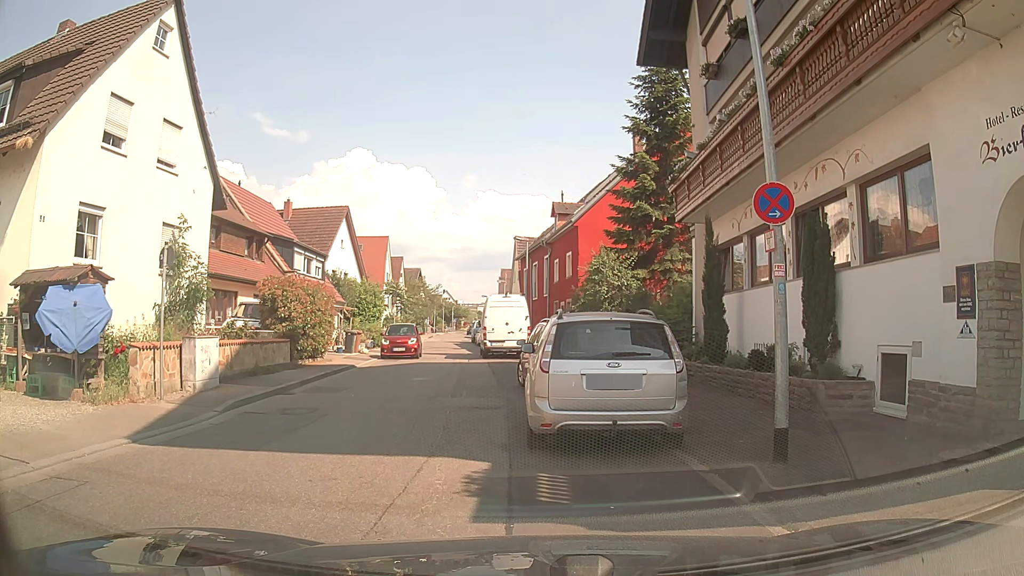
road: tertiary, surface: asphalt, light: Day
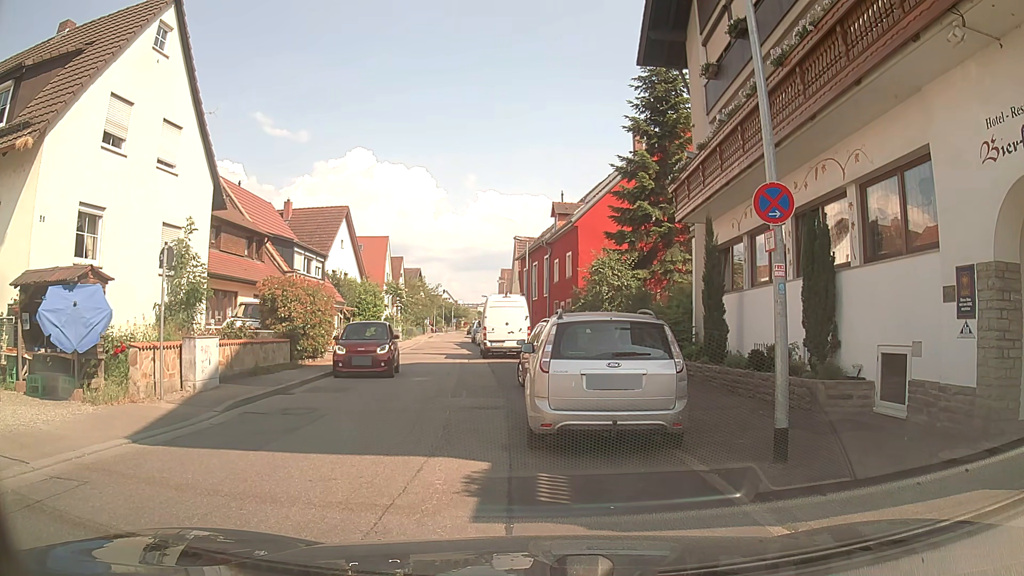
(0.0, 0.0) m; 0°
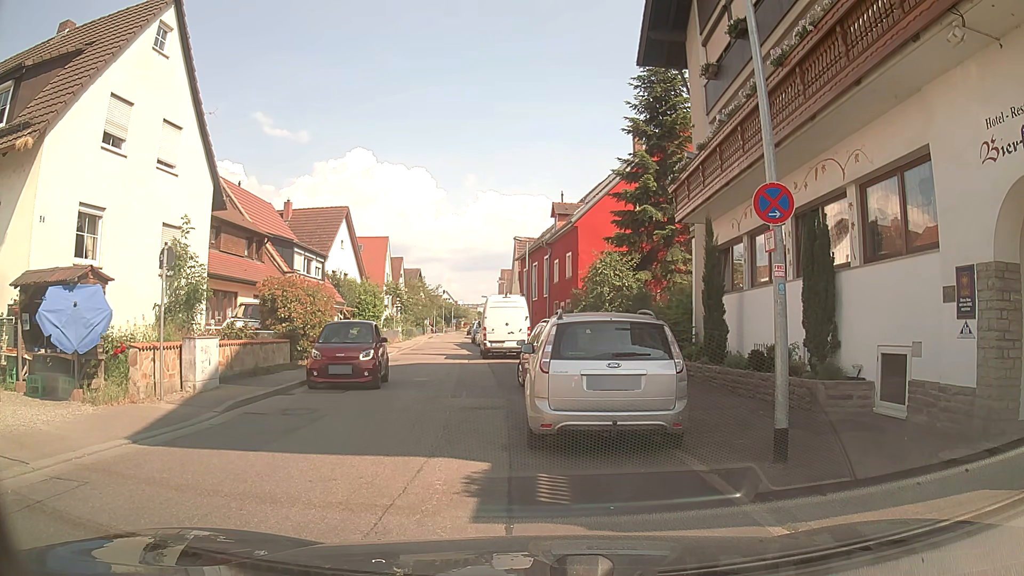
(0.0, 0.0) m; 0°
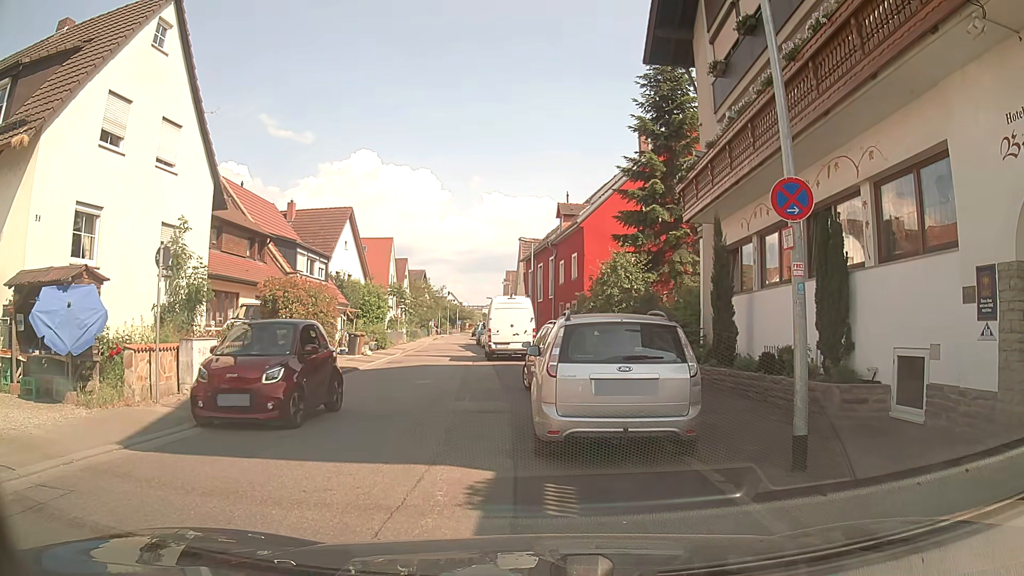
(0.0, +0.3) m; 0°
